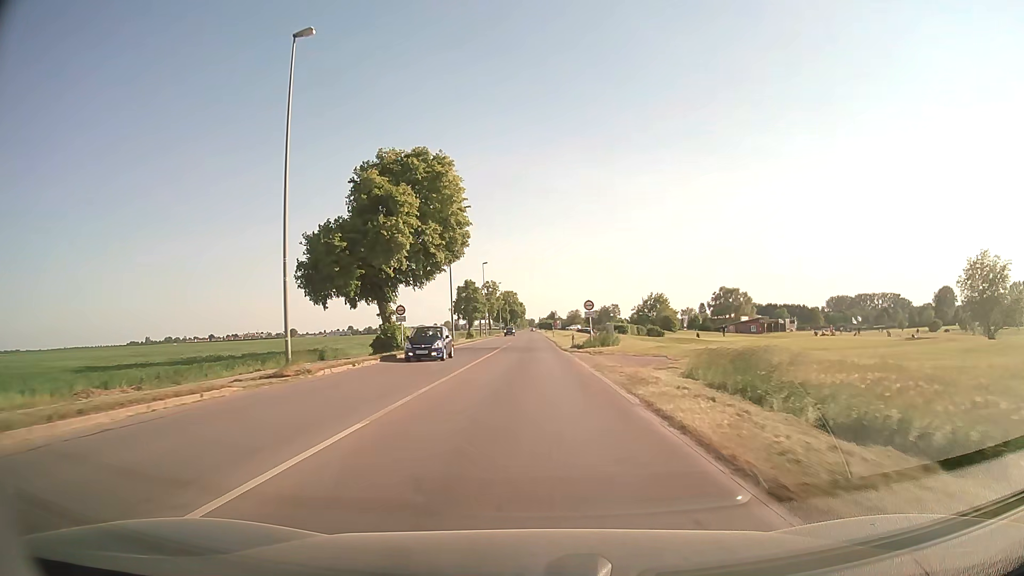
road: secondary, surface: asphalt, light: Day
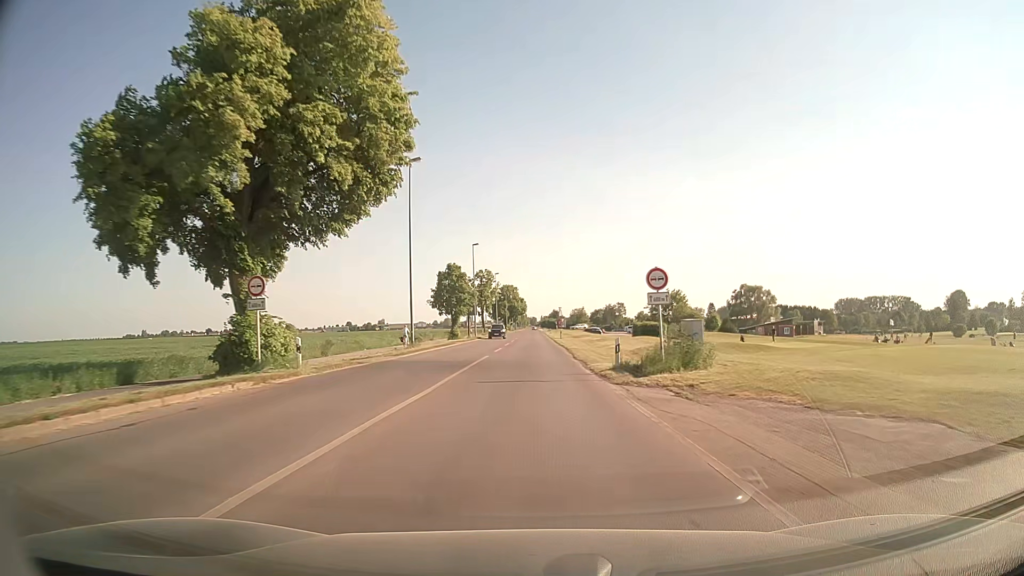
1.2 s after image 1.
(-0.1, +21.4) m; 0°
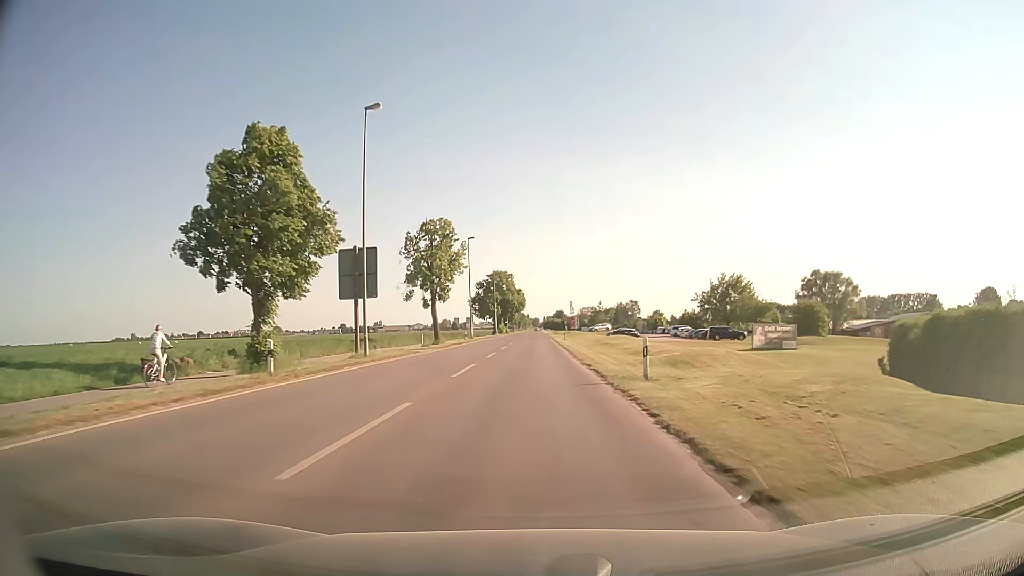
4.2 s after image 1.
(+0.1, +54.6) m; 0°
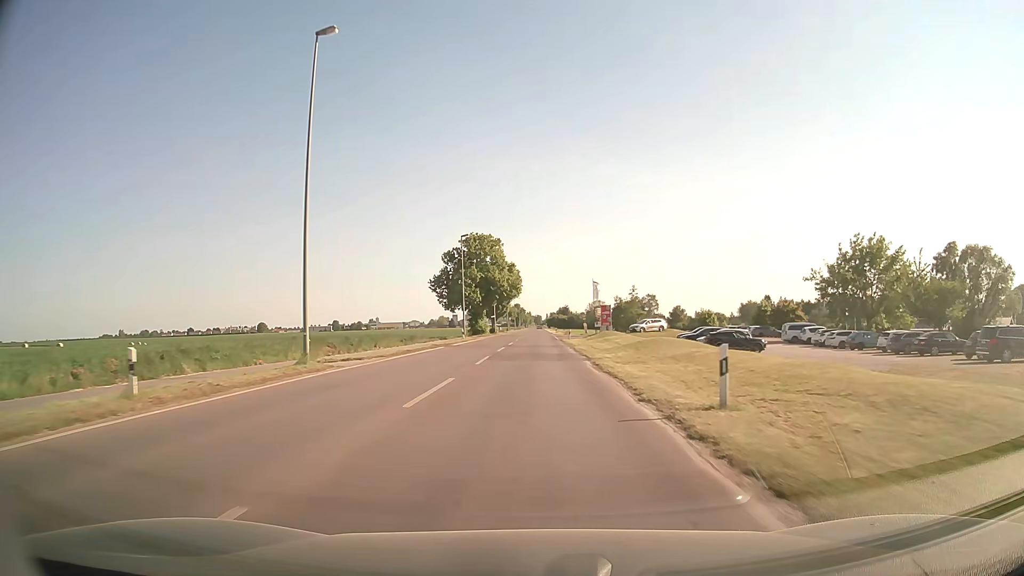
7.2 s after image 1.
(0.0, +55.9) m; 0°
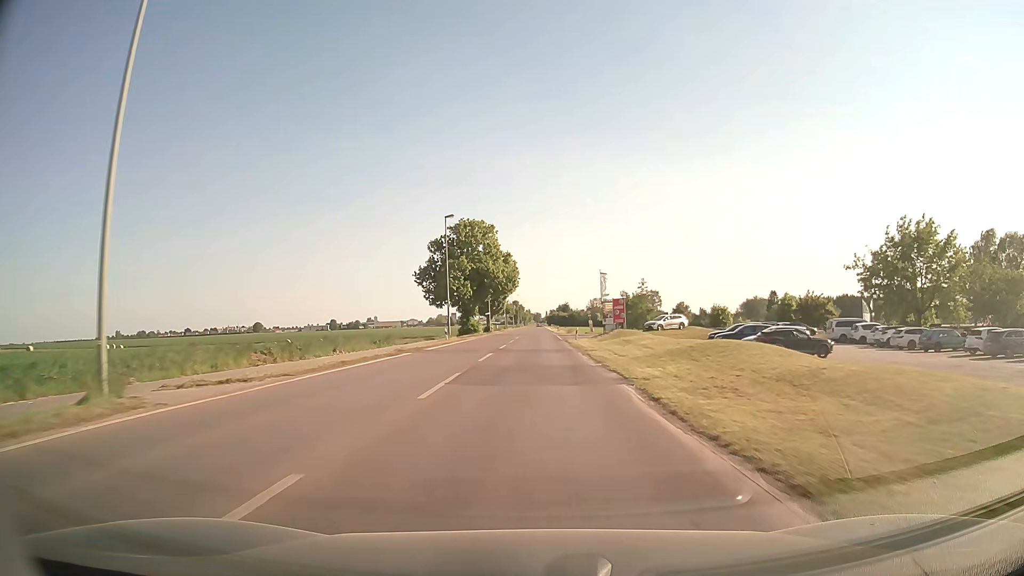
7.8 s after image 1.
(0.0, +11.0) m; 0°
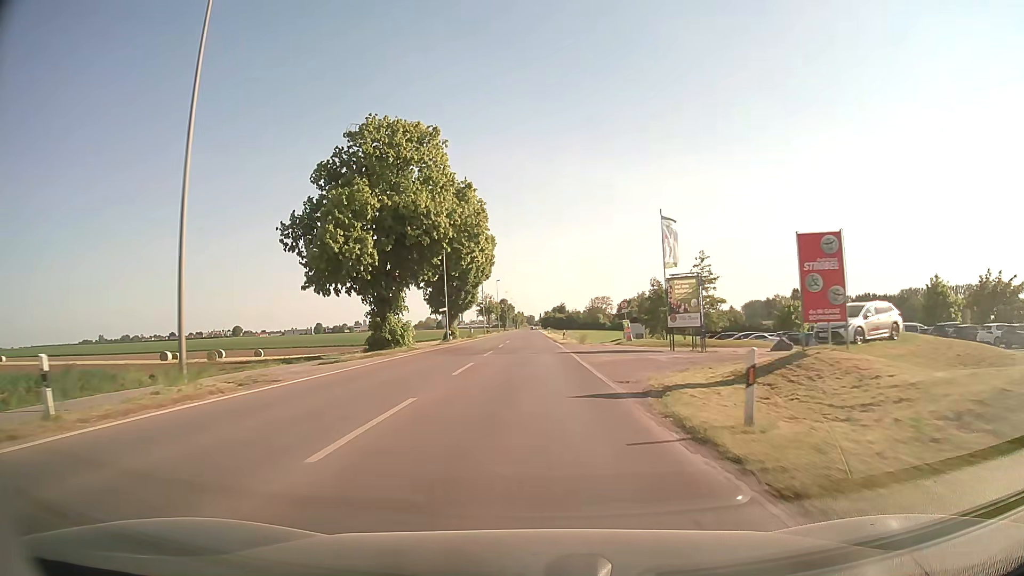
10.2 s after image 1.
(+0.2, +41.5) m; 0°
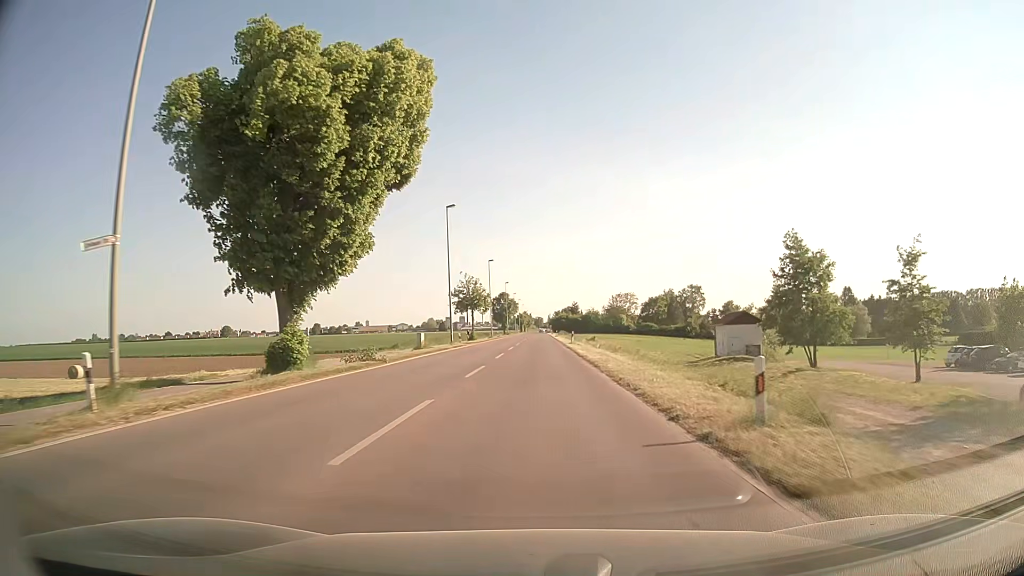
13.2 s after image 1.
(-0.2, +48.5) m; -1°
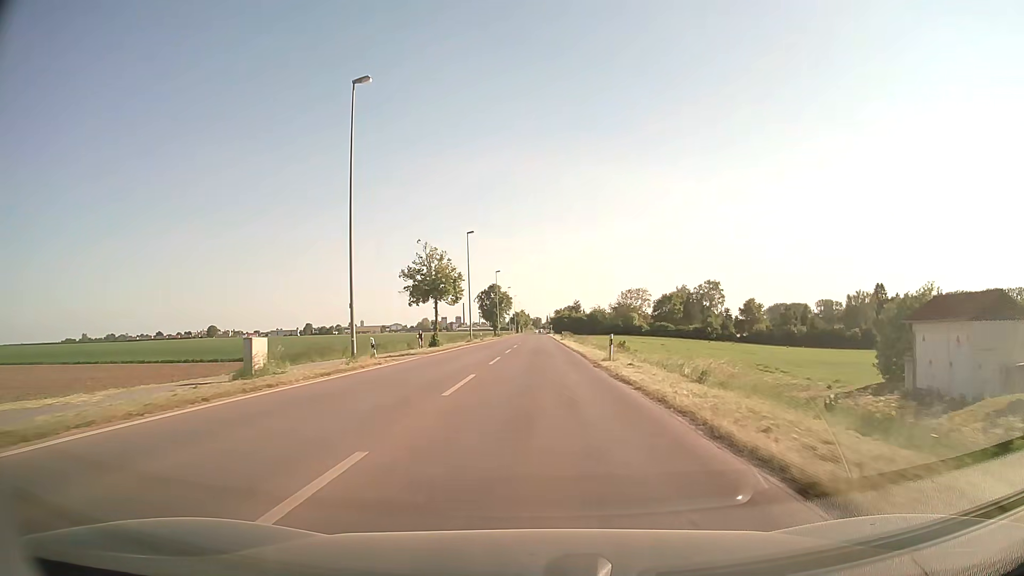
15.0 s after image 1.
(+0.1, +29.9) m; 0°
(0, +10) (0, +20) (0, +30) (0, +40) (0, +50) (0, +60) (+1, +70) (+1, +80) (+1, +90) (+1, +100) m
